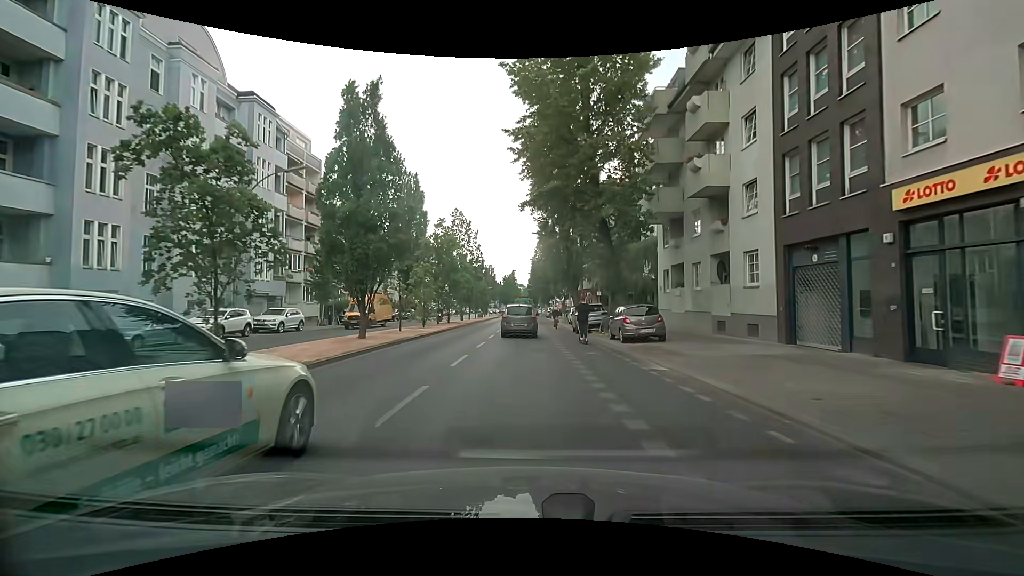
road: secondary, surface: asphalt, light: Day
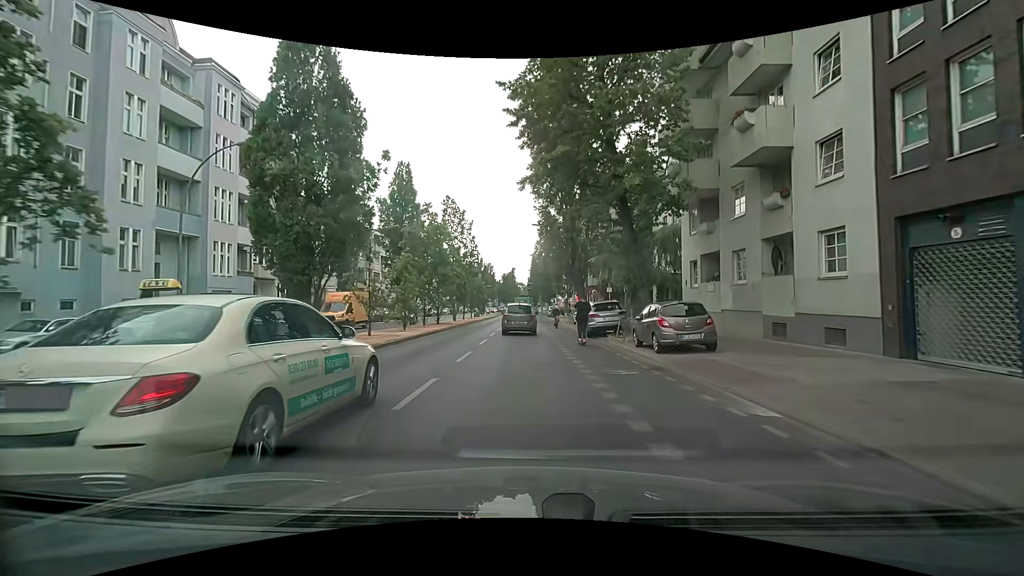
(0.0, +5.1) m; -1°
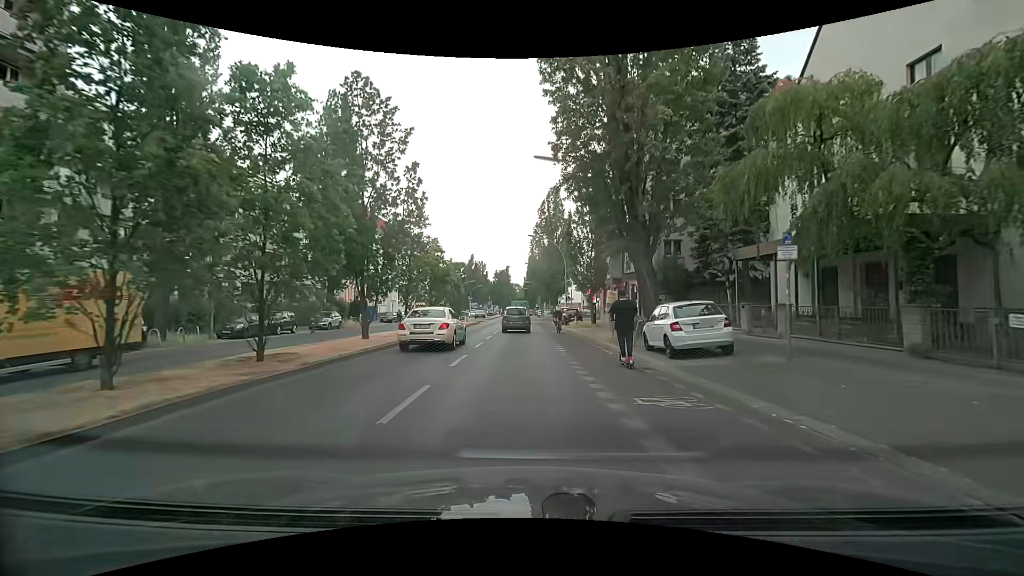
(+0.3, +24.7) m; +2°
